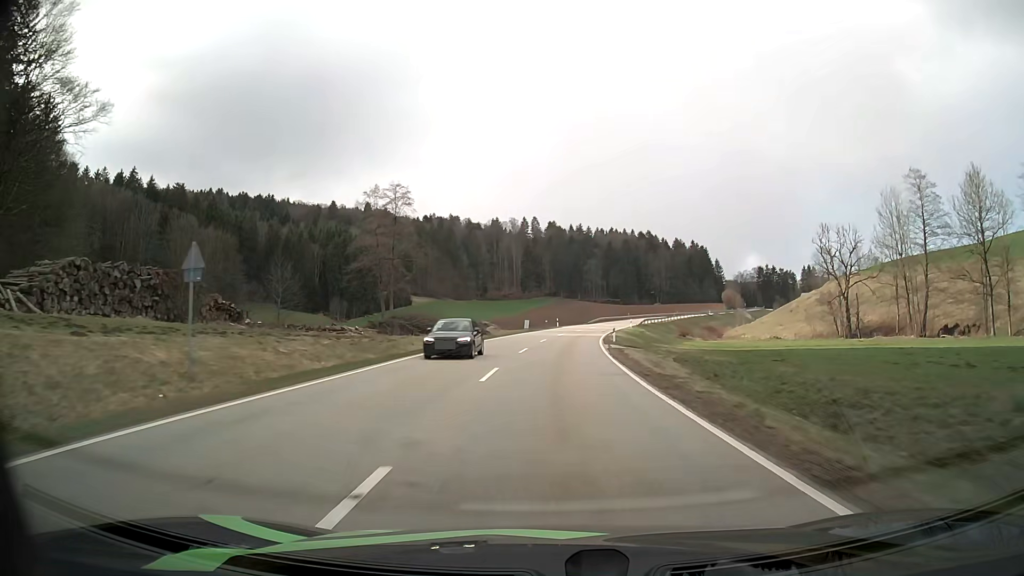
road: secondary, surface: asphalt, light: Day
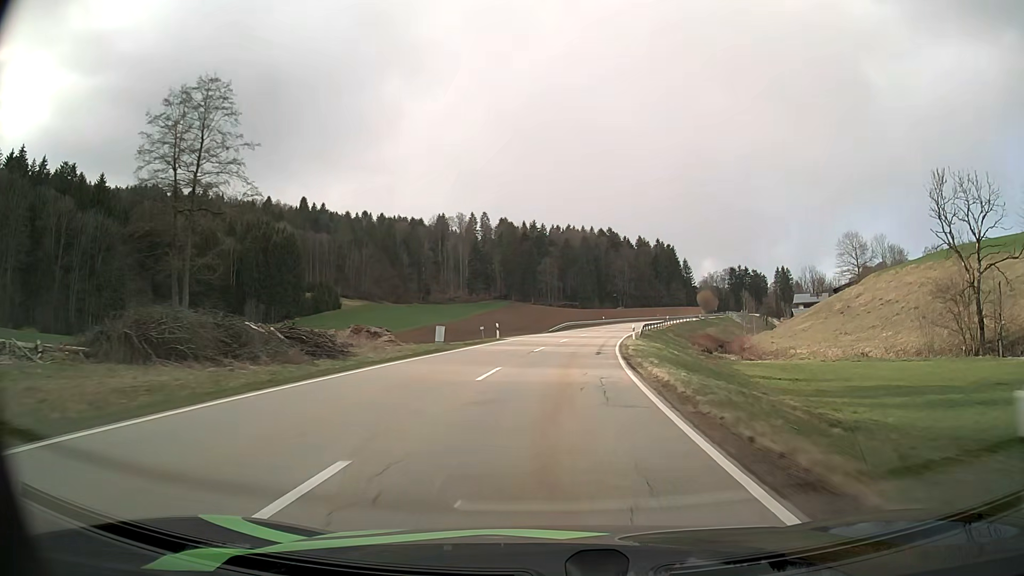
(+1.2, +38.5) m; +4°
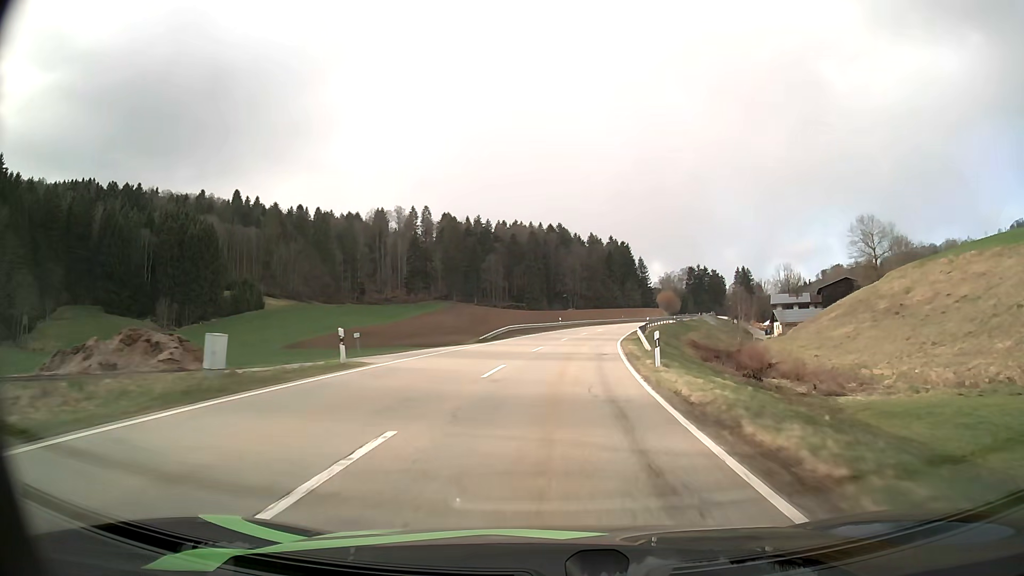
(+0.8, +25.7) m; +4°
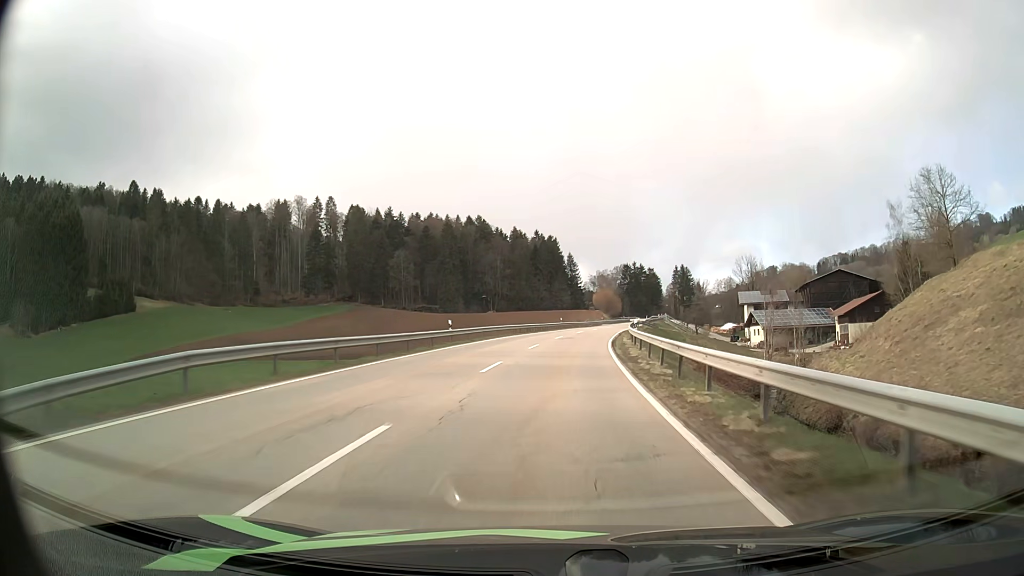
(+2.3, +37.8) m; +7°
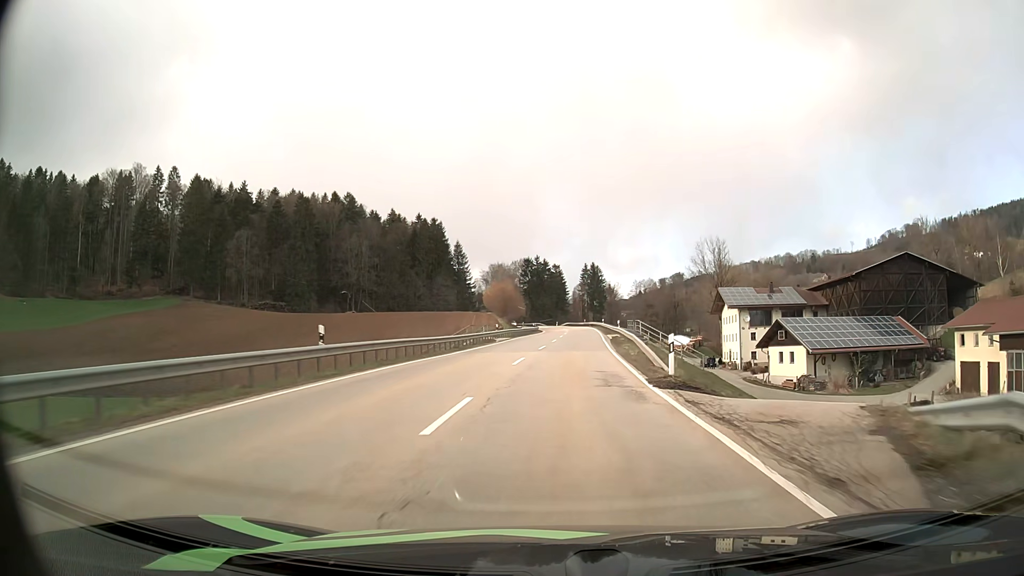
(+4.7, +60.9) m; +9°
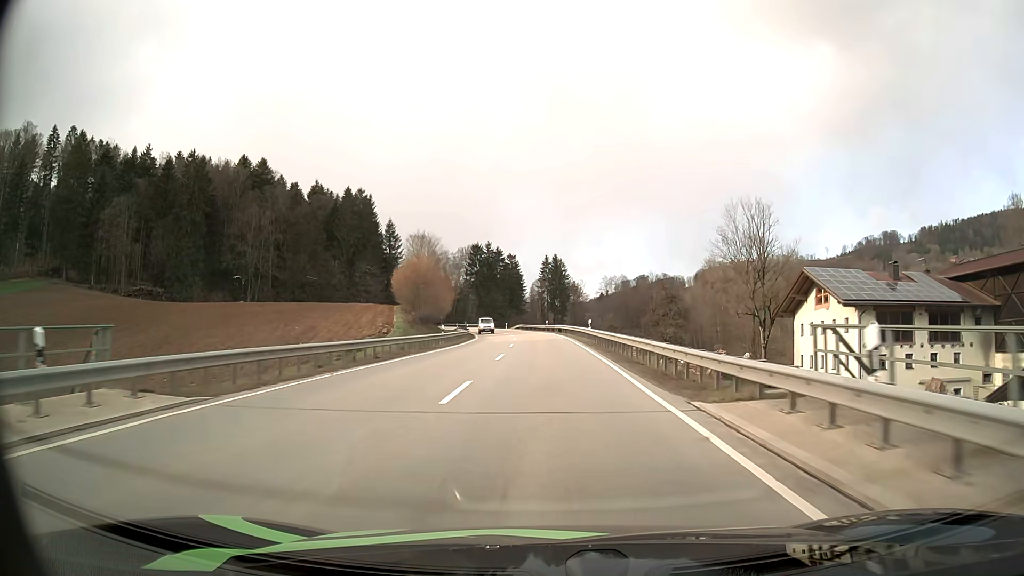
(+2.2, +47.6) m; +4°
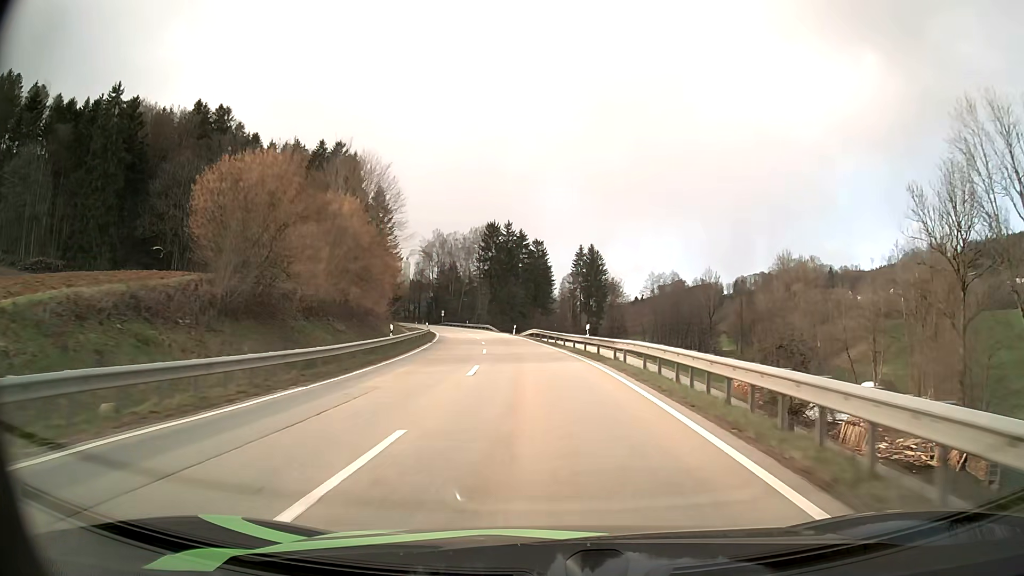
(-0.4, +46.8) m; -2°
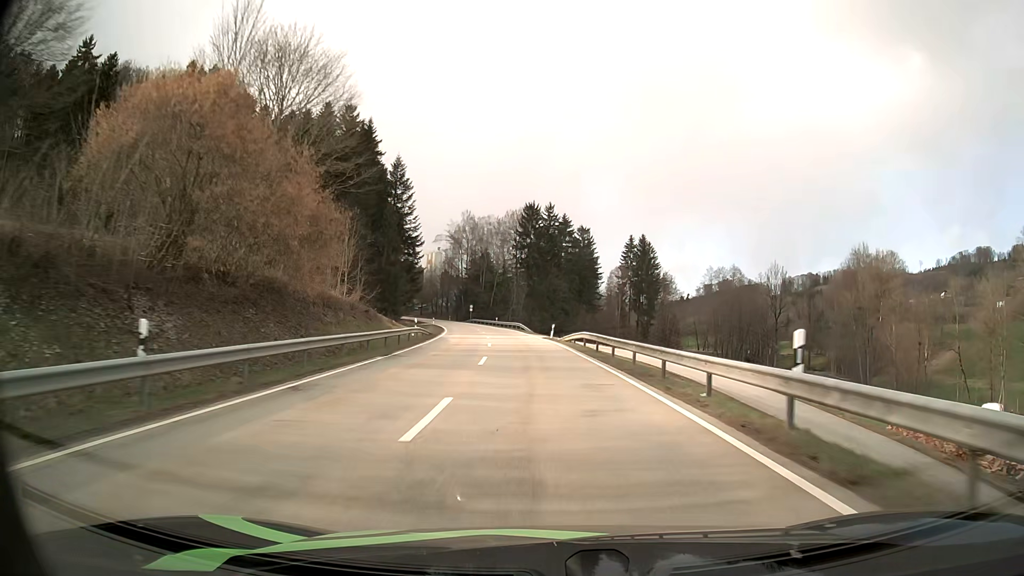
(-0.7, +23.1) m; -4°
(0, +10) (0, +20) (-1, +30) (-2, +40) (-3, +50) (-4, +60) (-6, +70) (-7, +80) (-9, +89) (-11, +99) m
